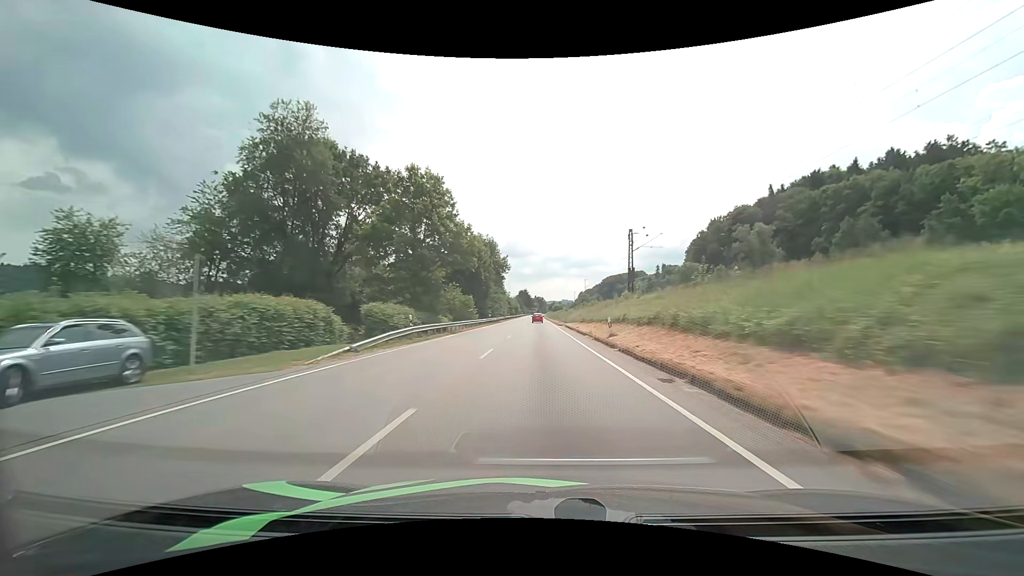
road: primary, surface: asphalt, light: Day
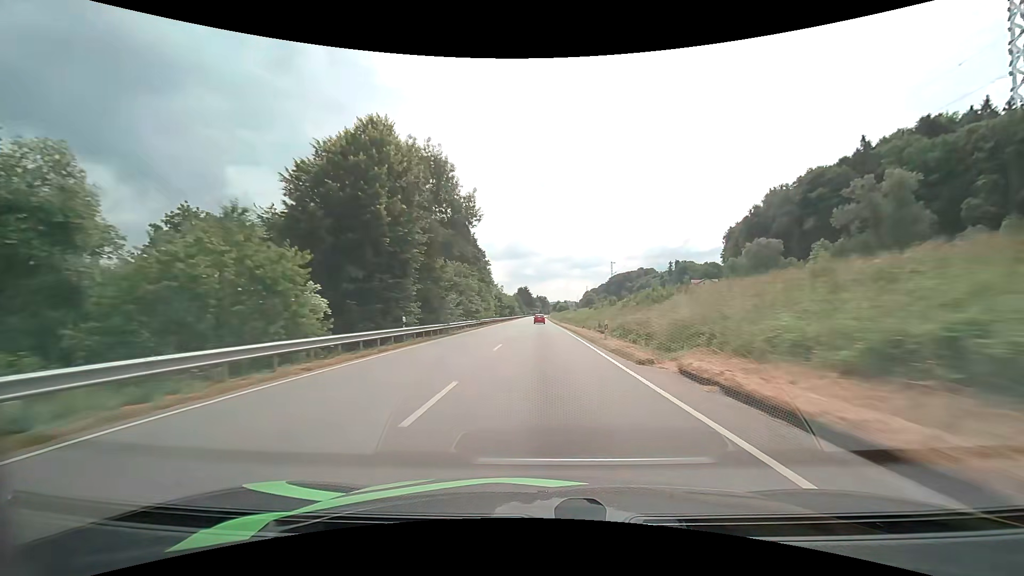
(-0.3, +46.1) m; 0°
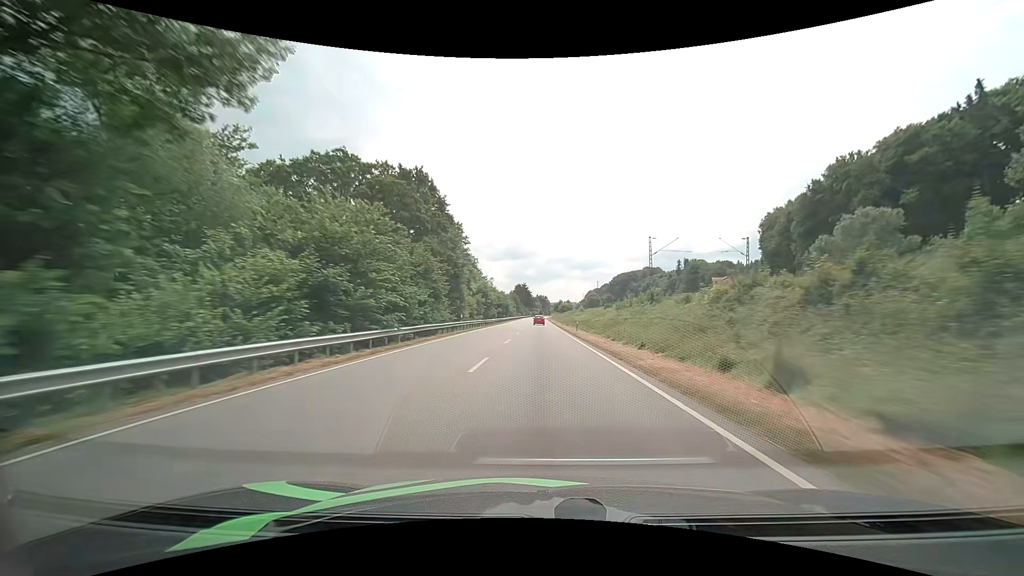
(0.0, +31.0) m; 0°
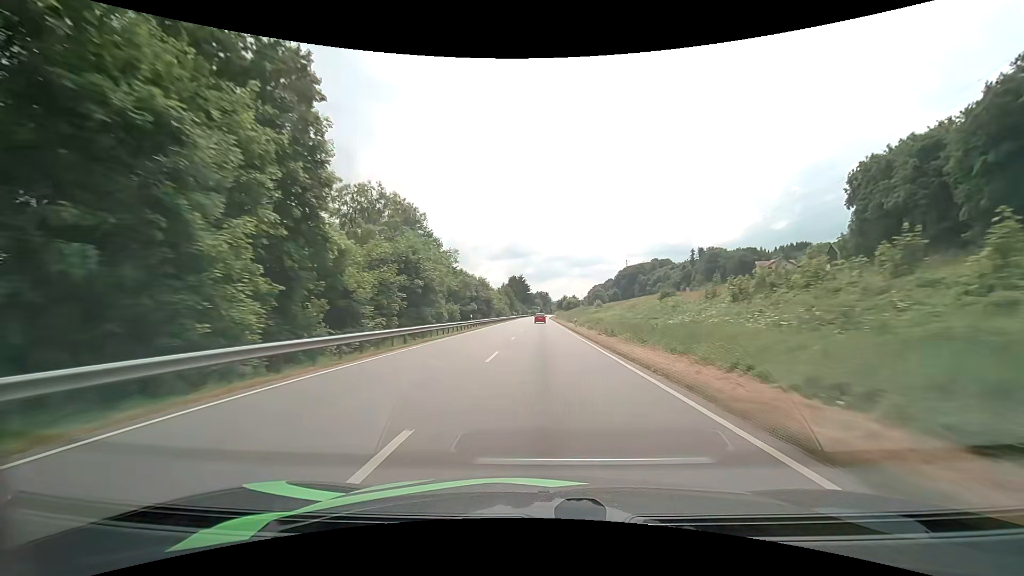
(-0.1, +46.8) m; 0°
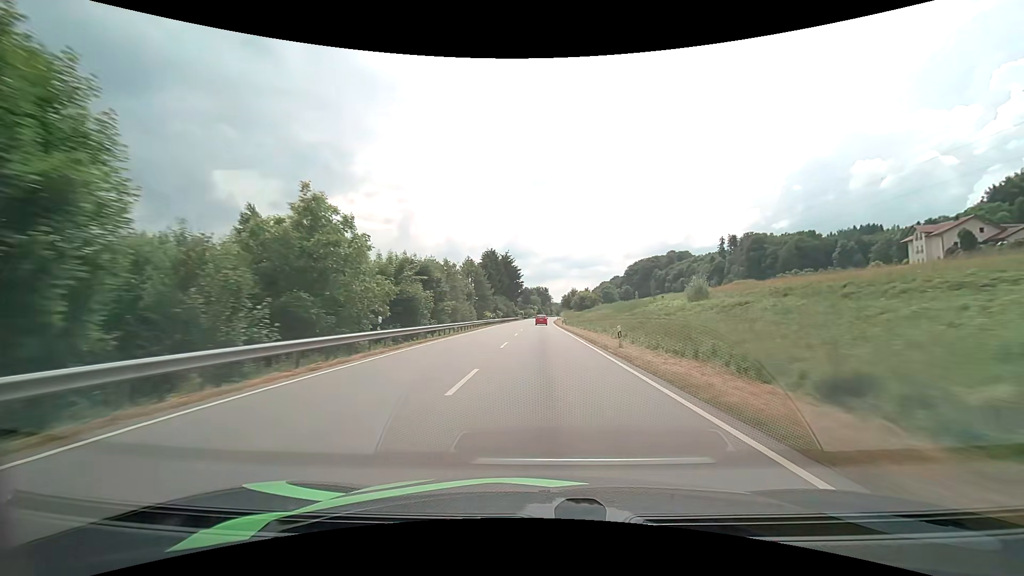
(+0.1, +79.2) m; 0°
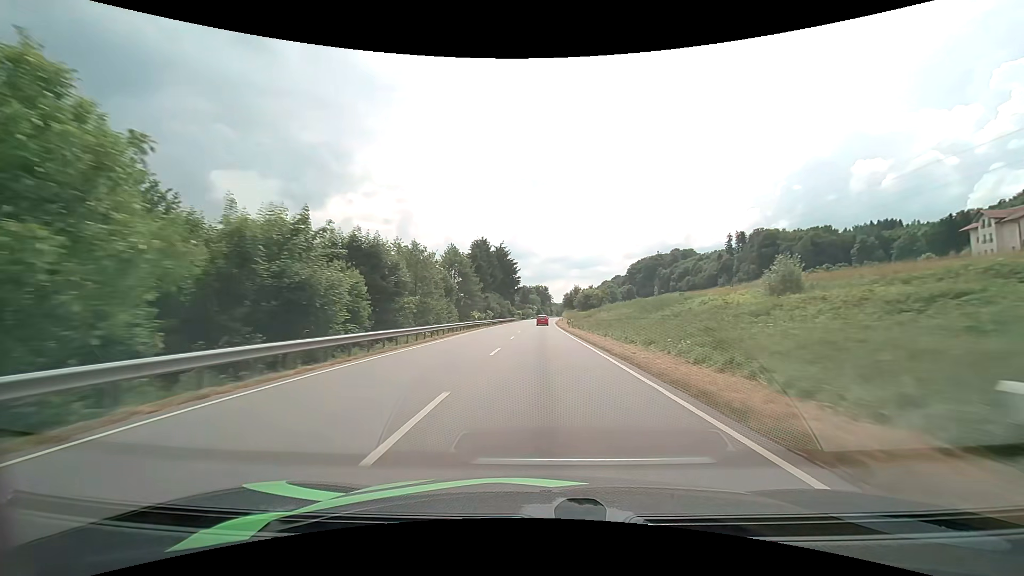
(0.0, +16.1) m; 0°
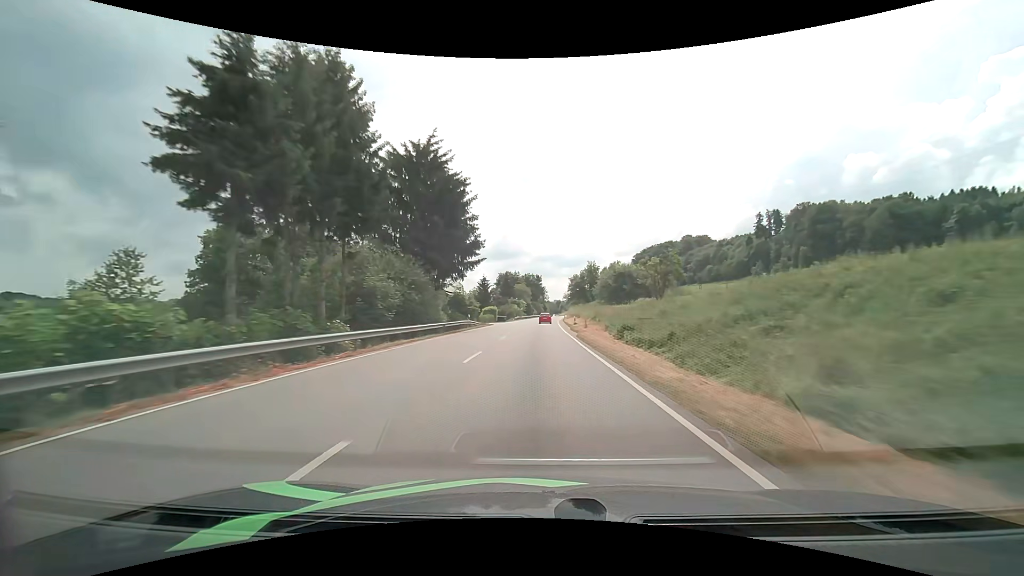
(+0.4, +64.5) m; +1°
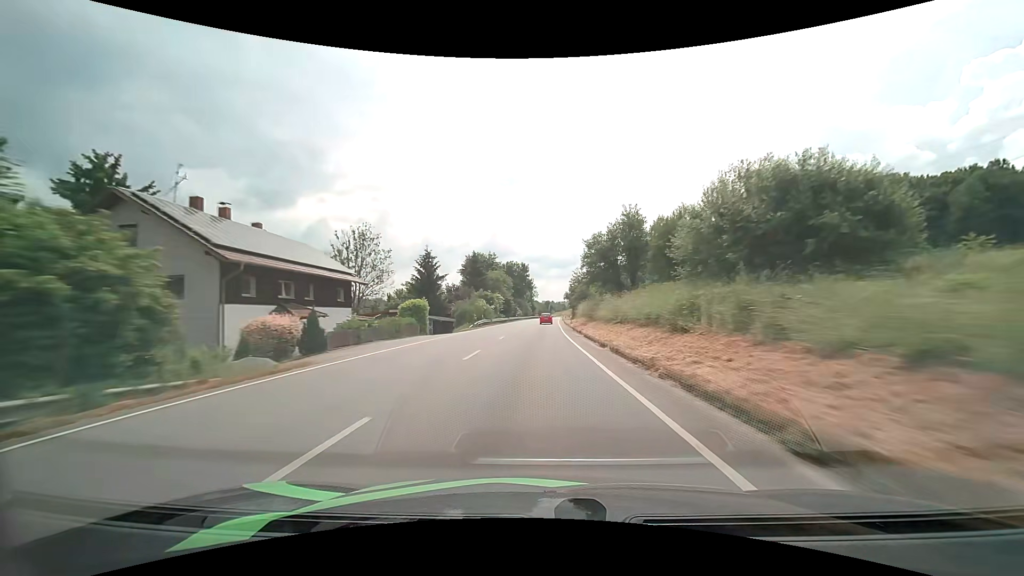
(+0.6, +47.7) m; +1°
(0, +10) (0, +20) (0, +30) (0, +40) (+1, +50) (+1, +60) (+1, +70) (+1, +80) (+2, +90) (+2, +100) m
